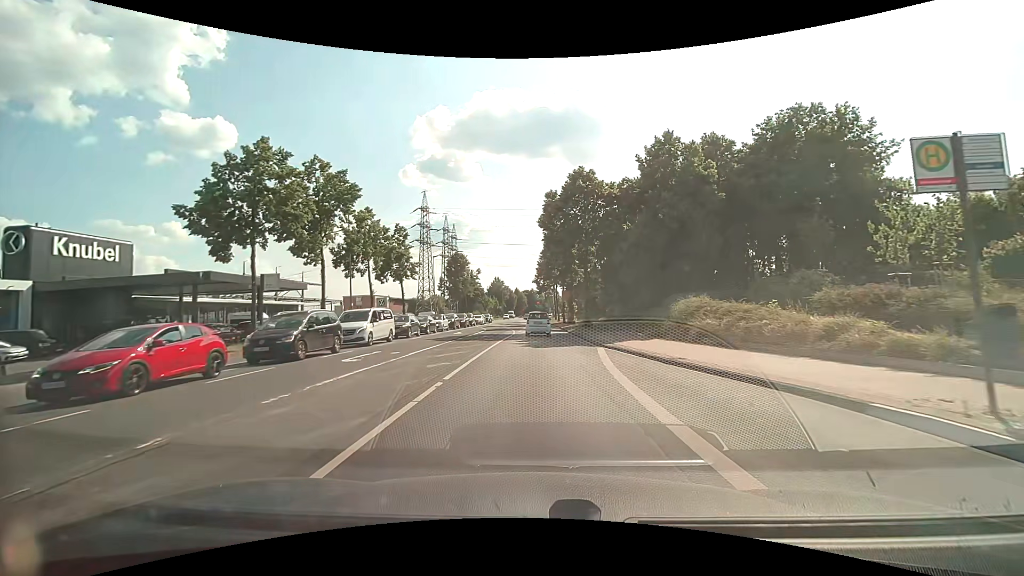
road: secondary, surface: asphalt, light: Day
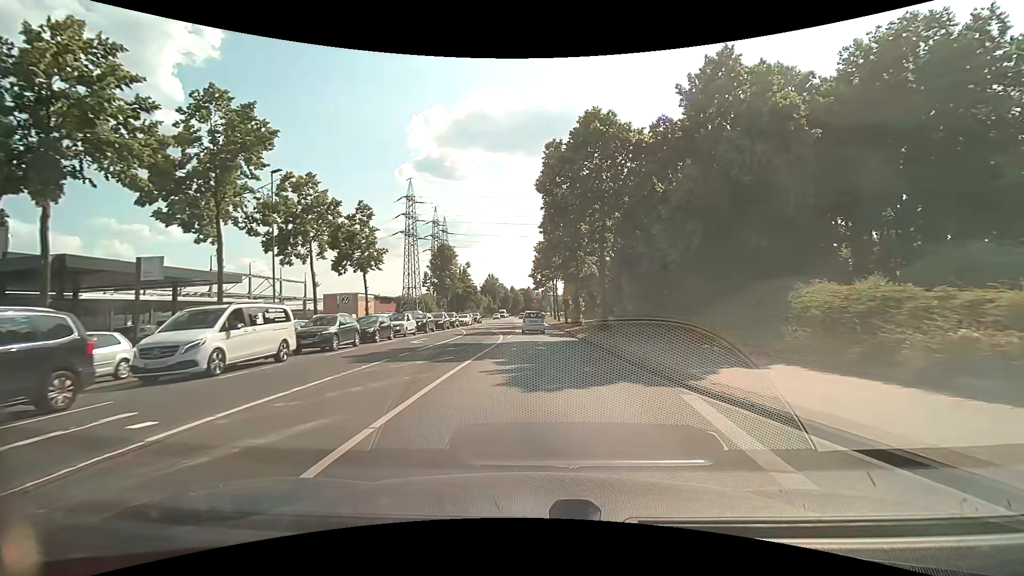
(0.0, +11.5) m; 0°
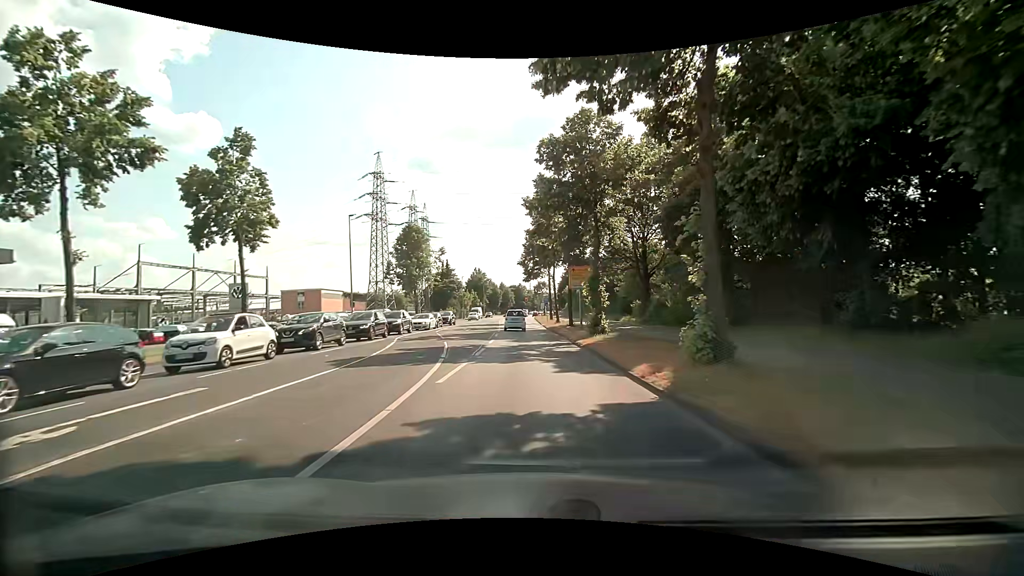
(+0.2, +18.3) m; +1°
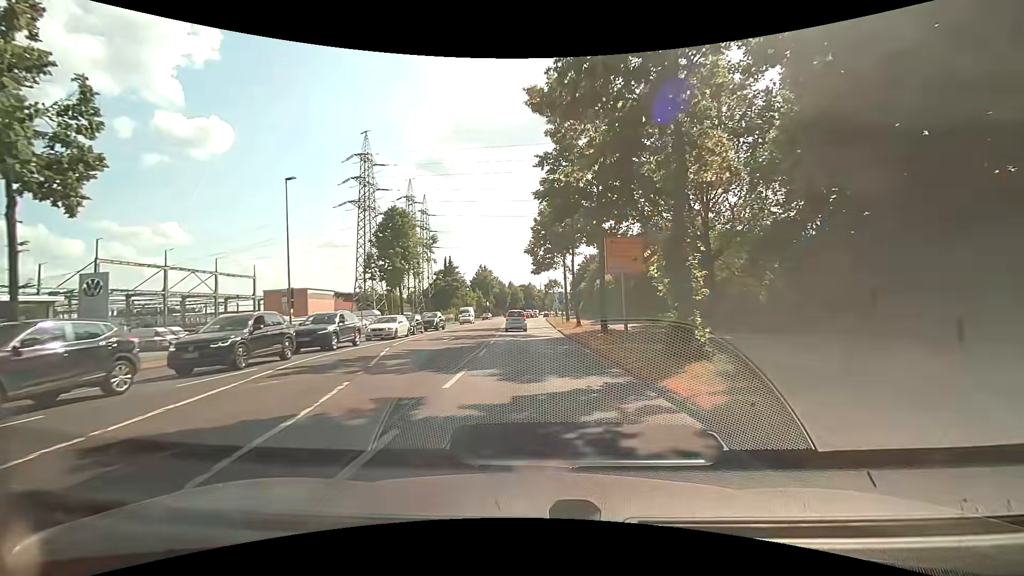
(-0.1, +13.1) m; -1°
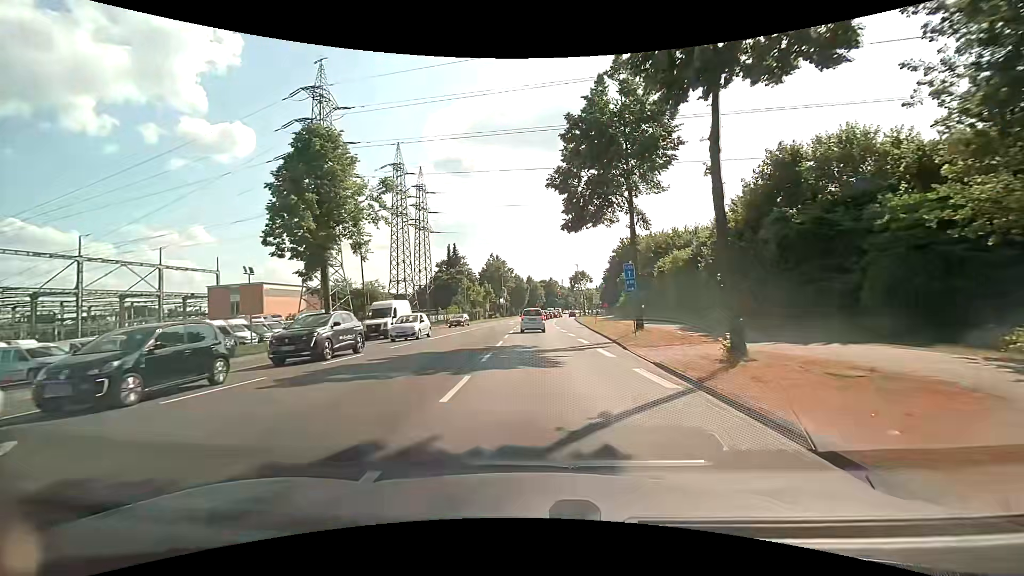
(-0.7, +26.2) m; -3°
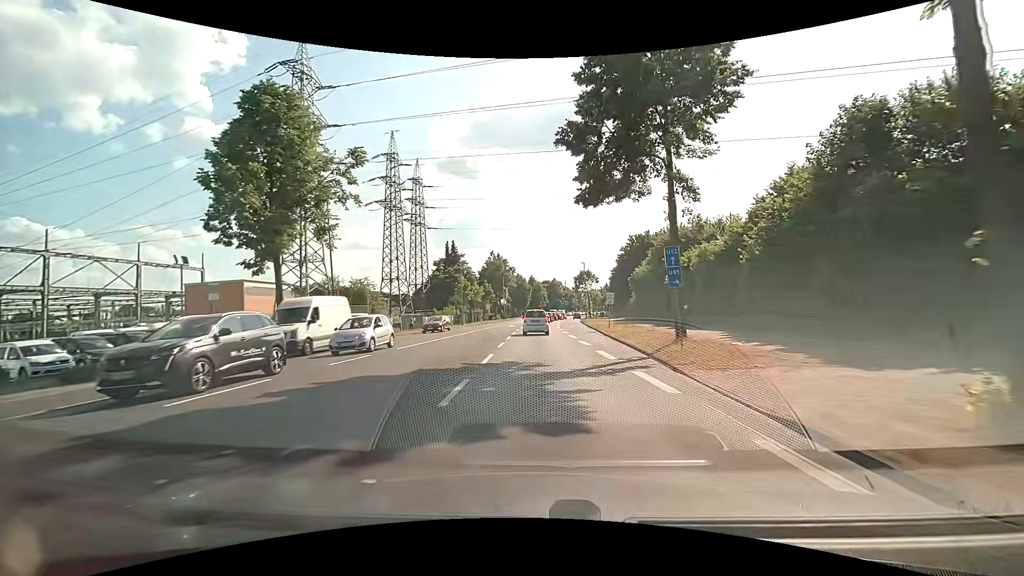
(0.0, +6.3) m; +1°
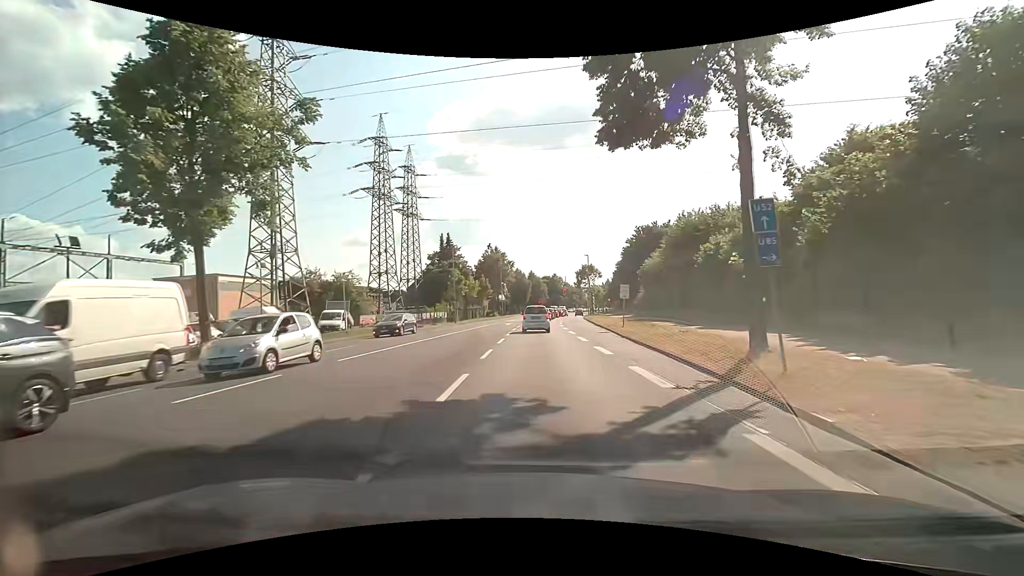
(0.0, +6.1) m; -1°
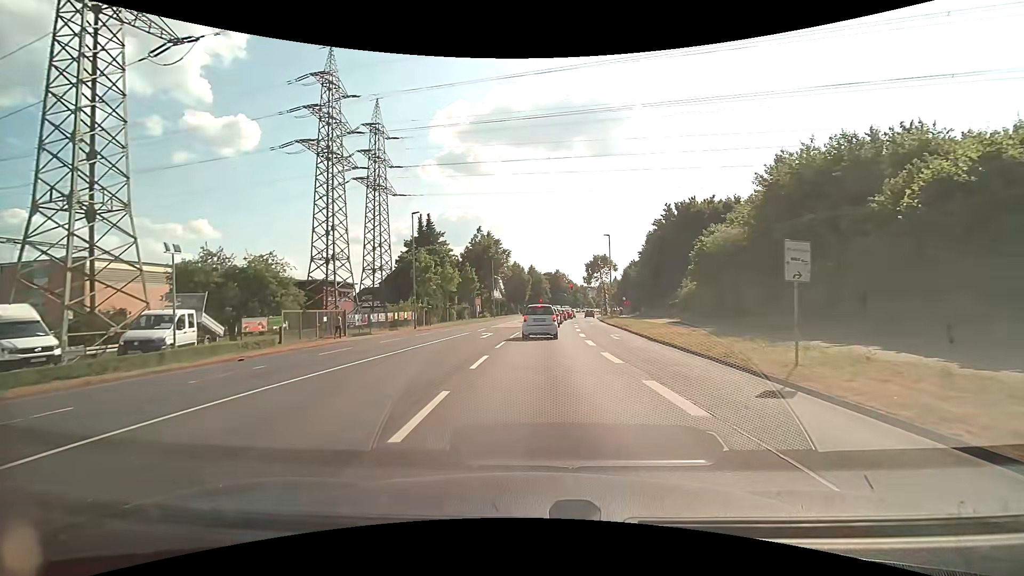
(+0.3, +20.4) m; +1°
